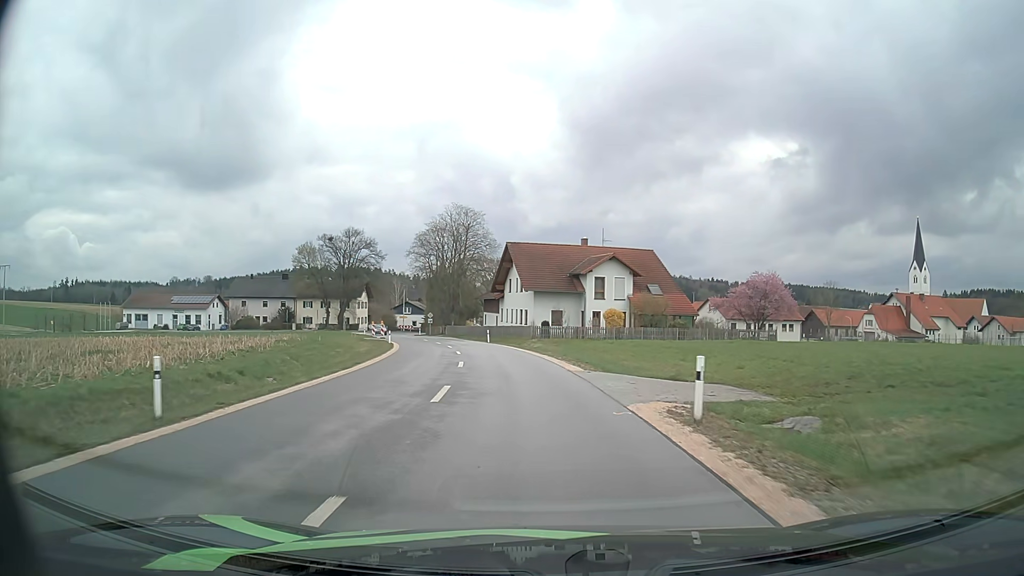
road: tertiary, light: Day
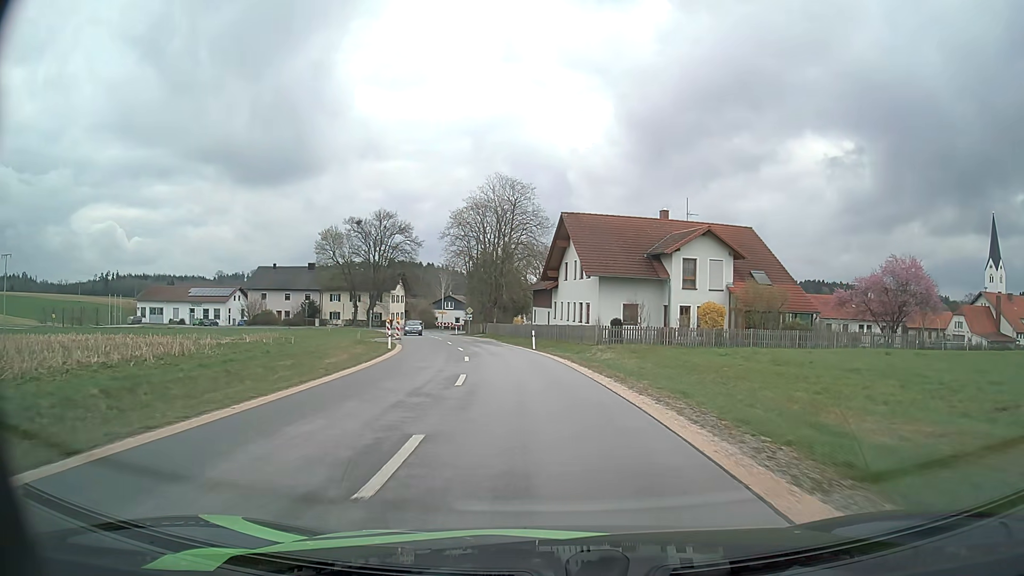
(-0.7, +15.4) m; -5°
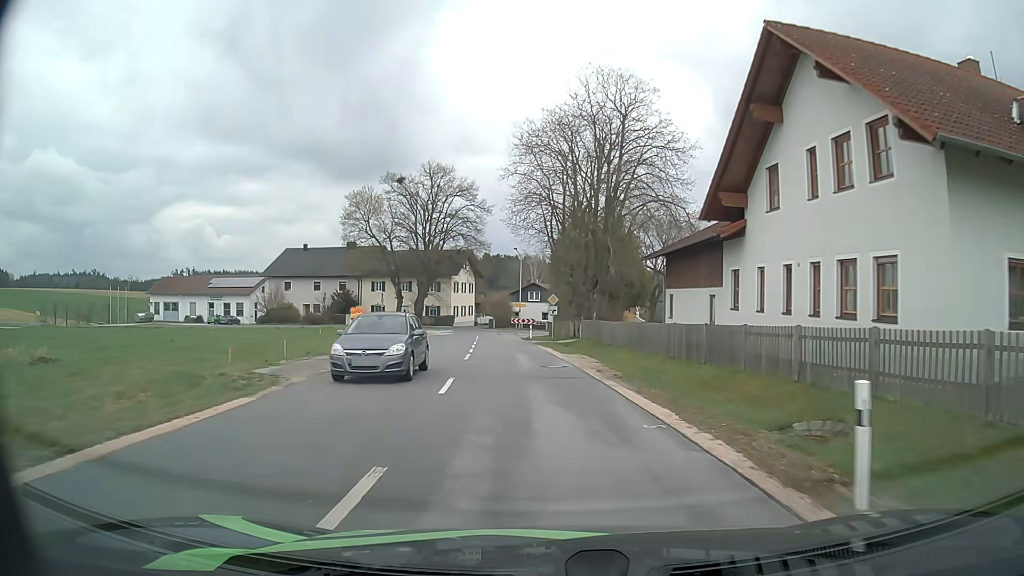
(-2.0, +29.3) m; -8°
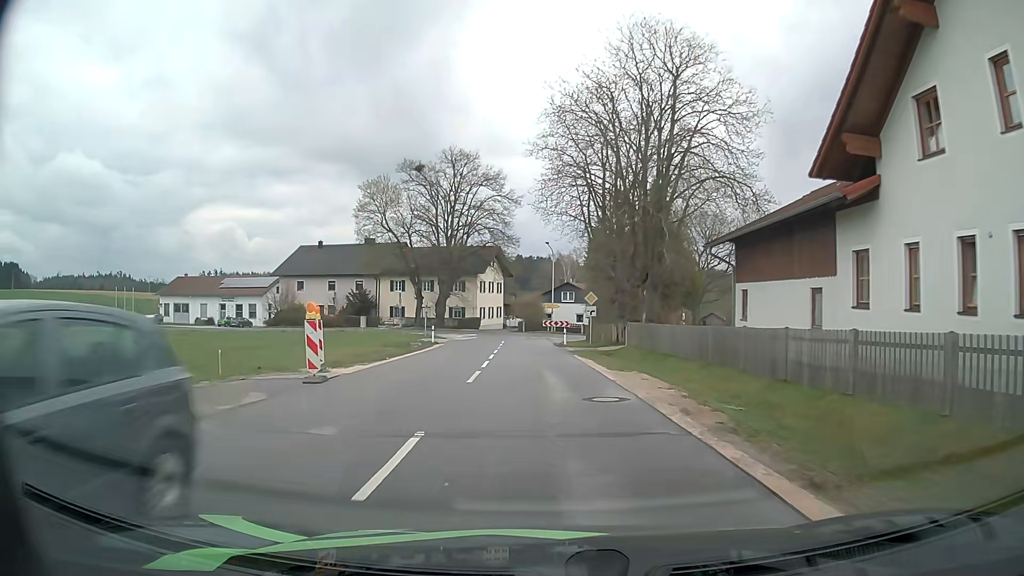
(-0.2, +7.0) m; -3°
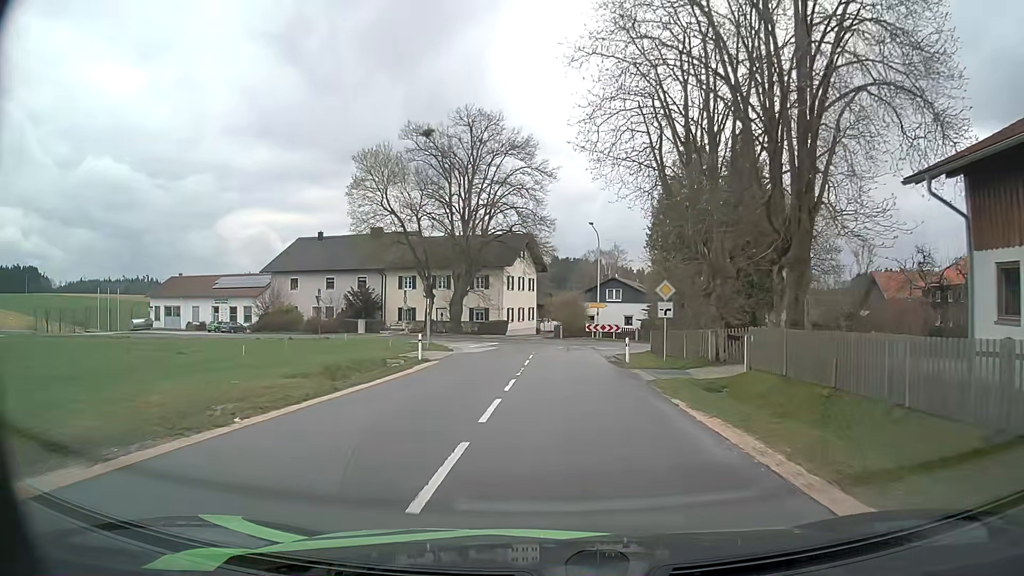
(-0.5, +13.9) m; -3°
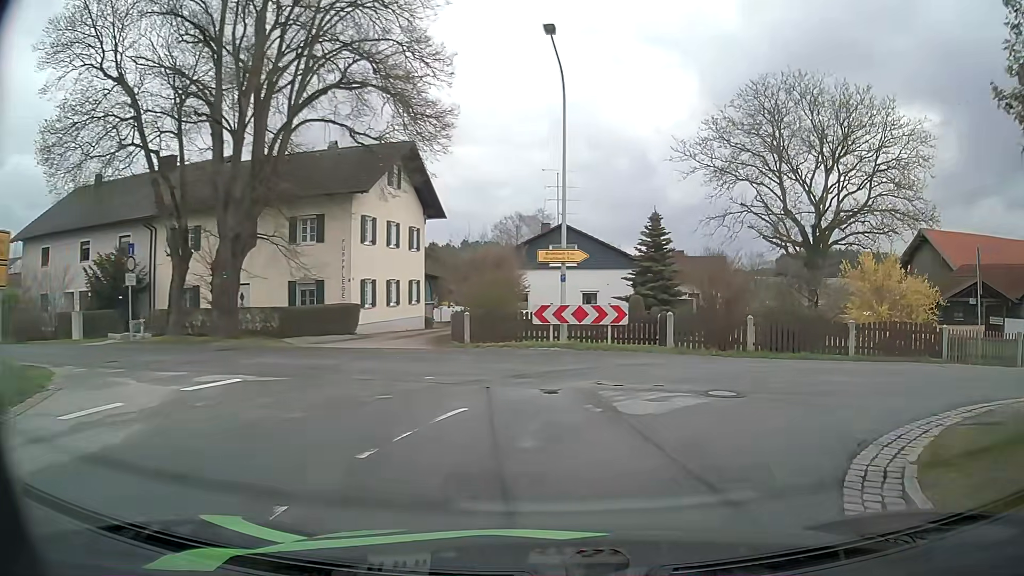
(+0.6, +29.9) m; +7°
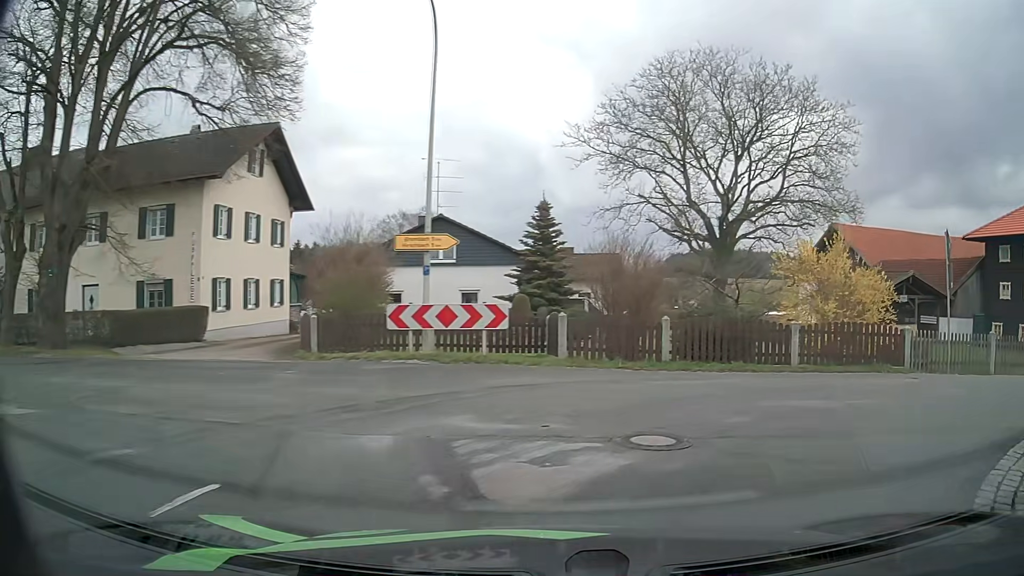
(+0.3, +3.7) m; +8°
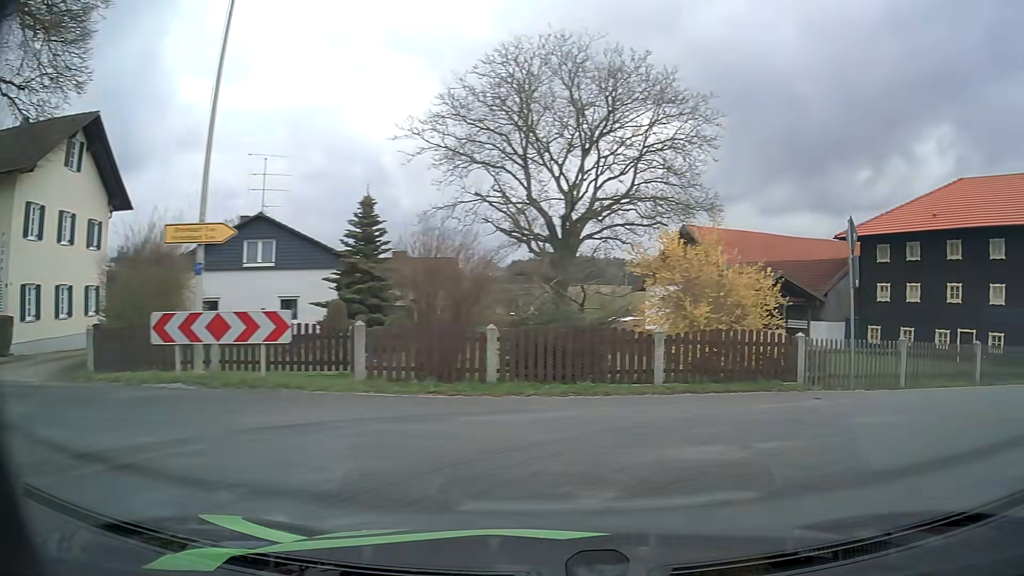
(+0.4, +3.0) m; +15°
(+5, +8) (+14, +11) (+24, +14) (+33, +17) (+42, +22) (+50, +27) (+58, +34) (+65, +41) (+72, +48) (+80, +55) m
